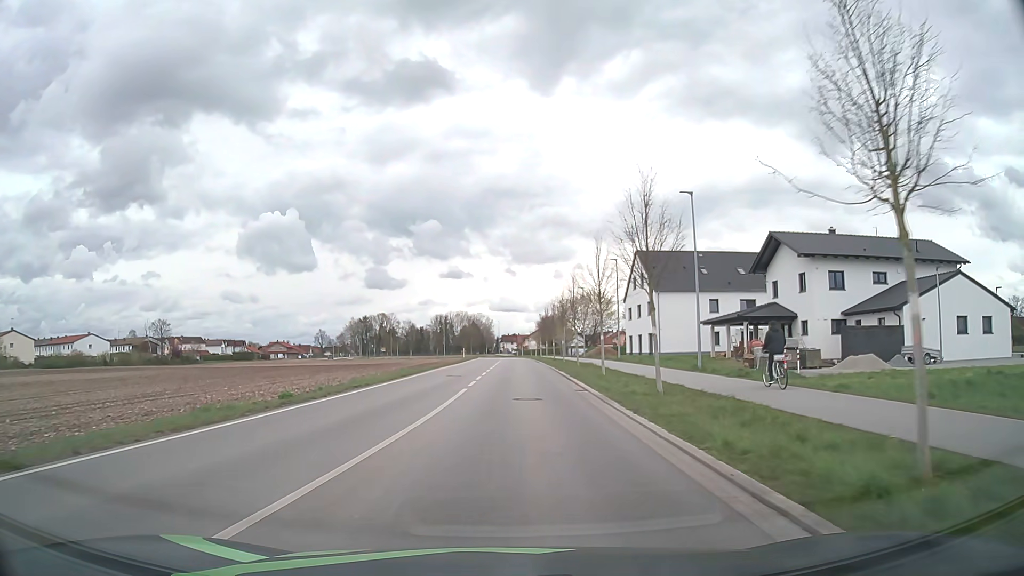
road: unclassified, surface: asphalt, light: Day
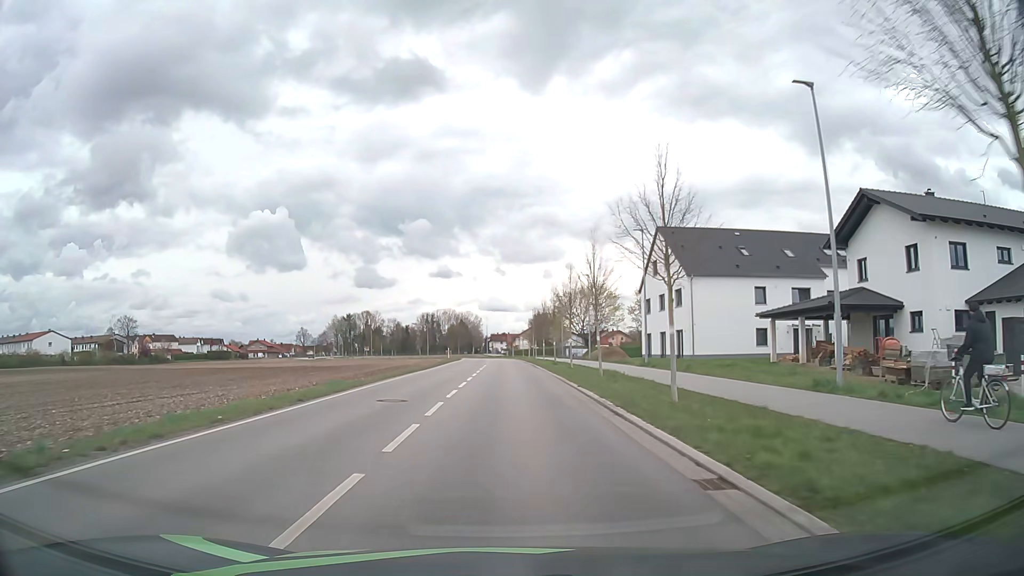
(+0.2, +14.2) m; +1°
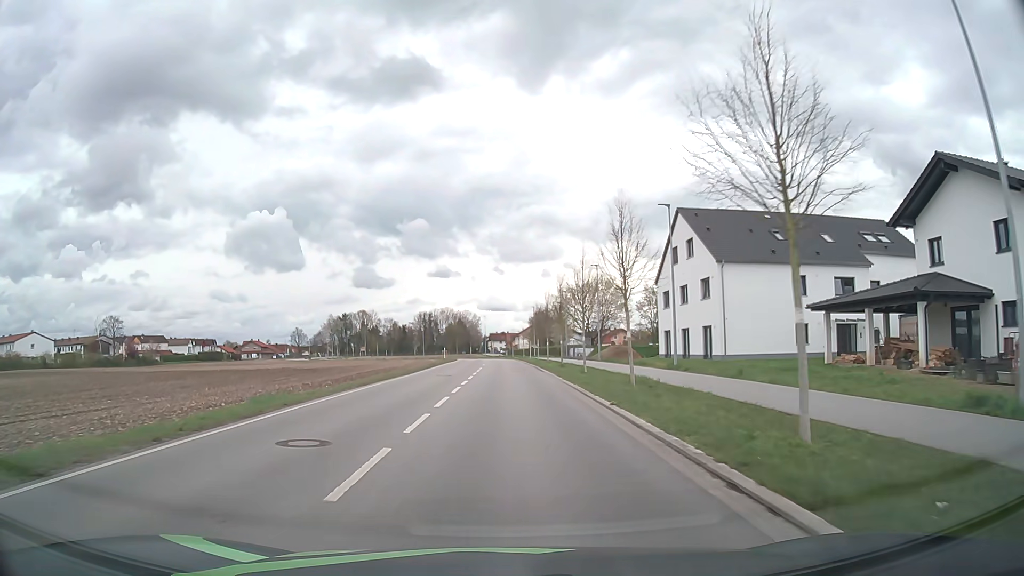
(0.0, +7.2) m; 0°
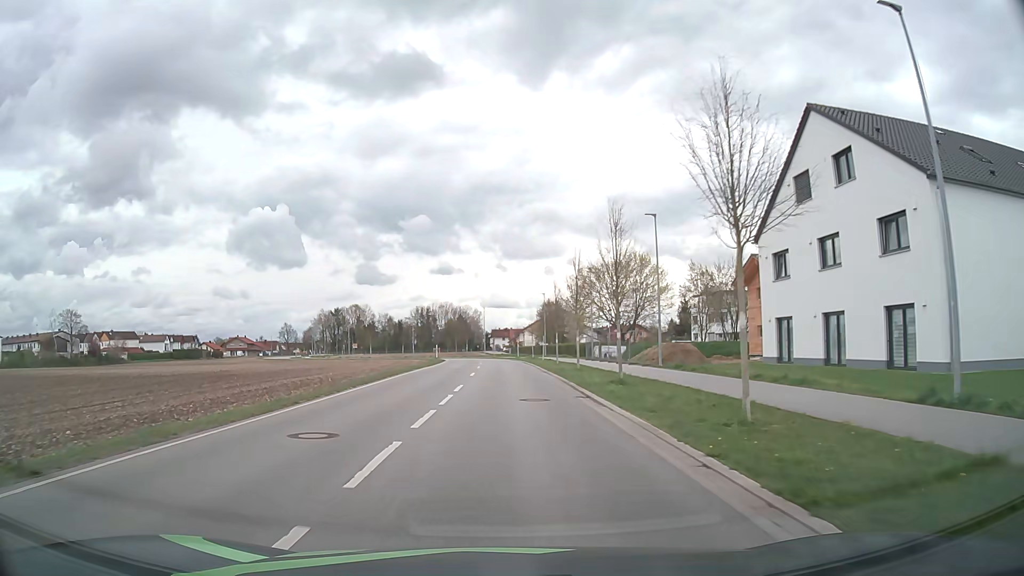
(-0.1, +21.9) m; 0°
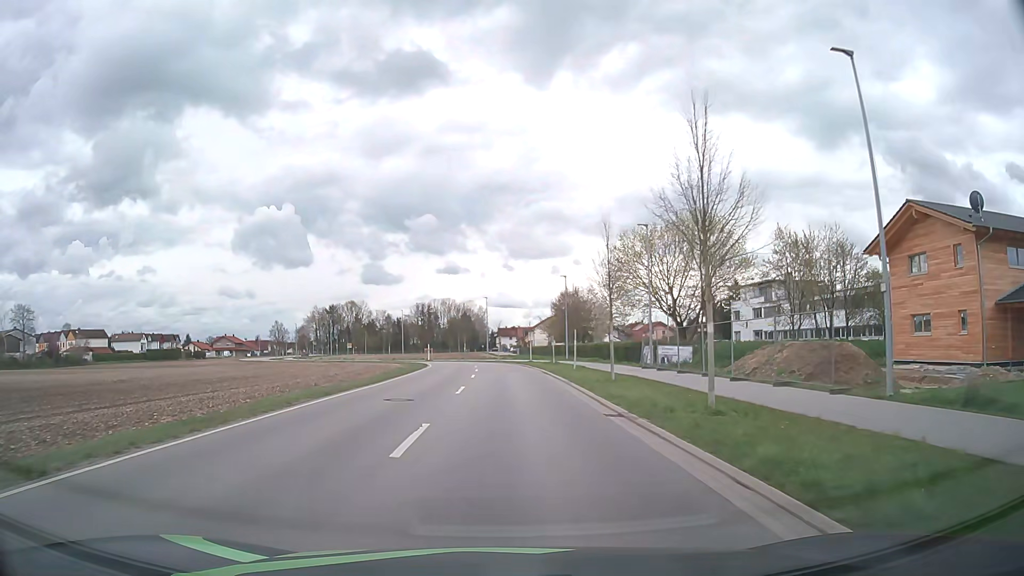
(-0.1, +21.9) m; -1°
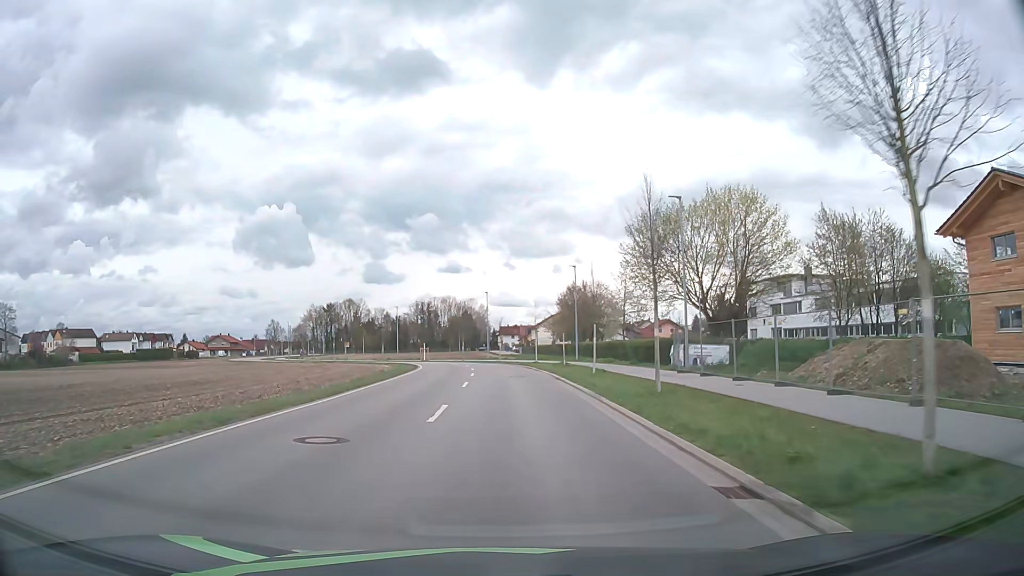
(0.0, +7.3) m; 0°
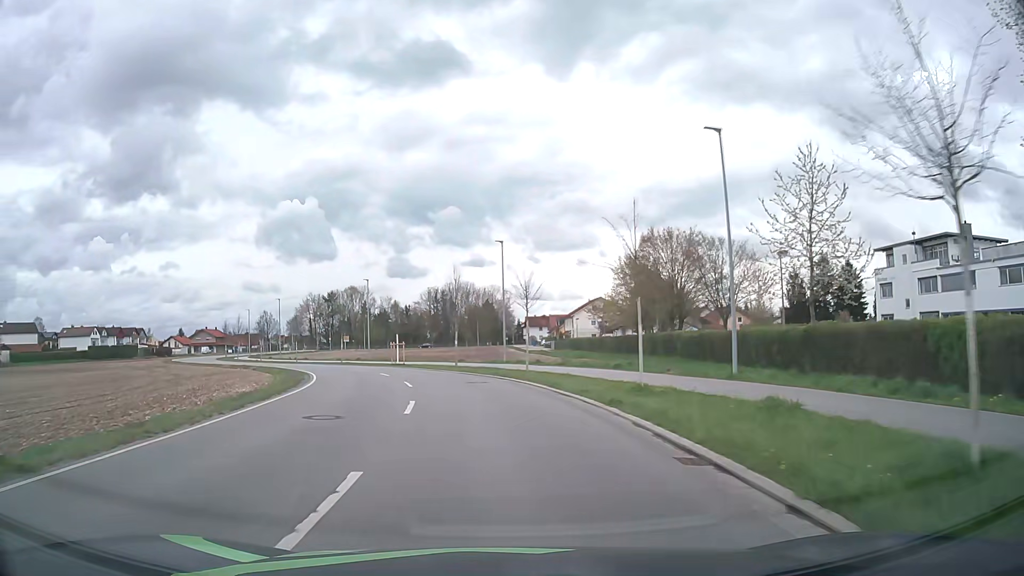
(-0.4, +36.4) m; -2°
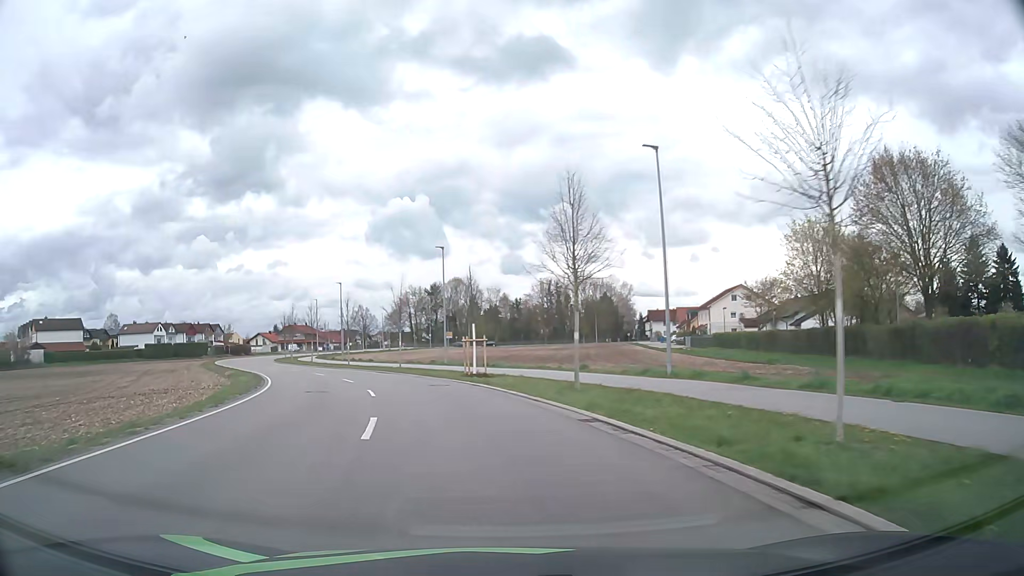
(-1.4, +21.4) m; -9°
(-1, +10) (-2, +20) (-5, +29) (-9, +39) (-14, +47) (-19, +56) (-24, +65) (-29, +73) (-33, +83) (-36, +92) m
